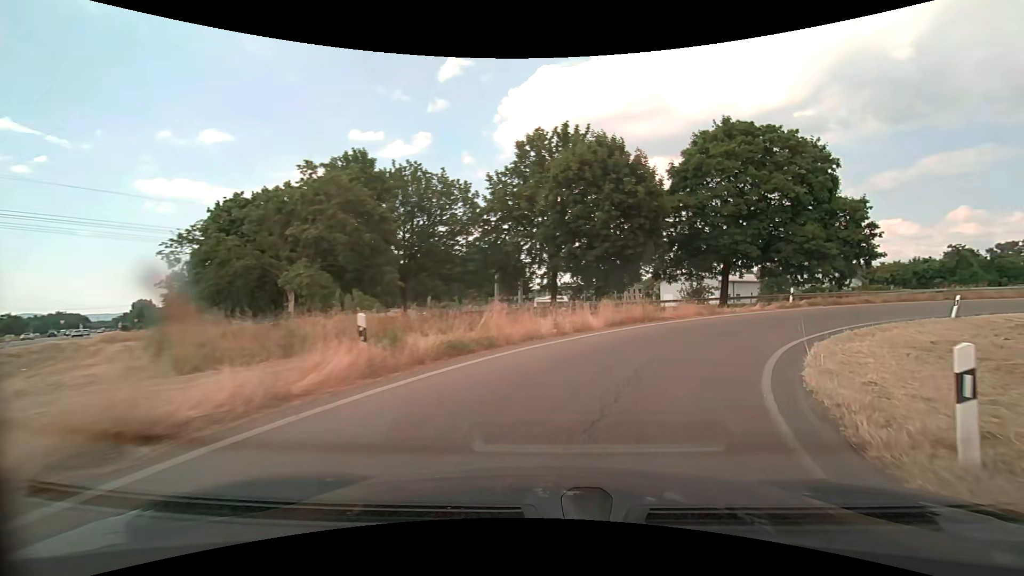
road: trunk_link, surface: asphalt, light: Day
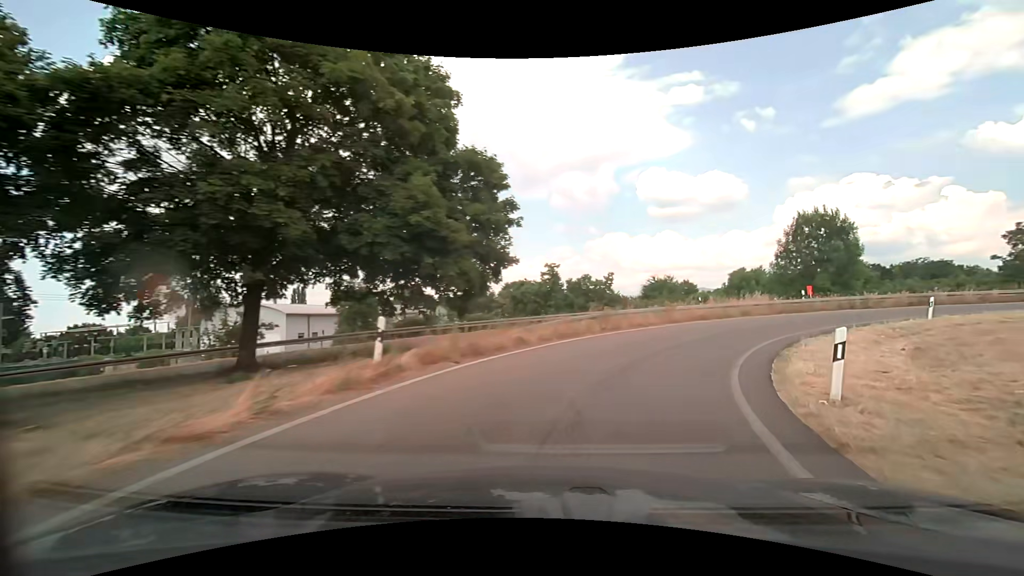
(+8.4, +20.5) m; +44°
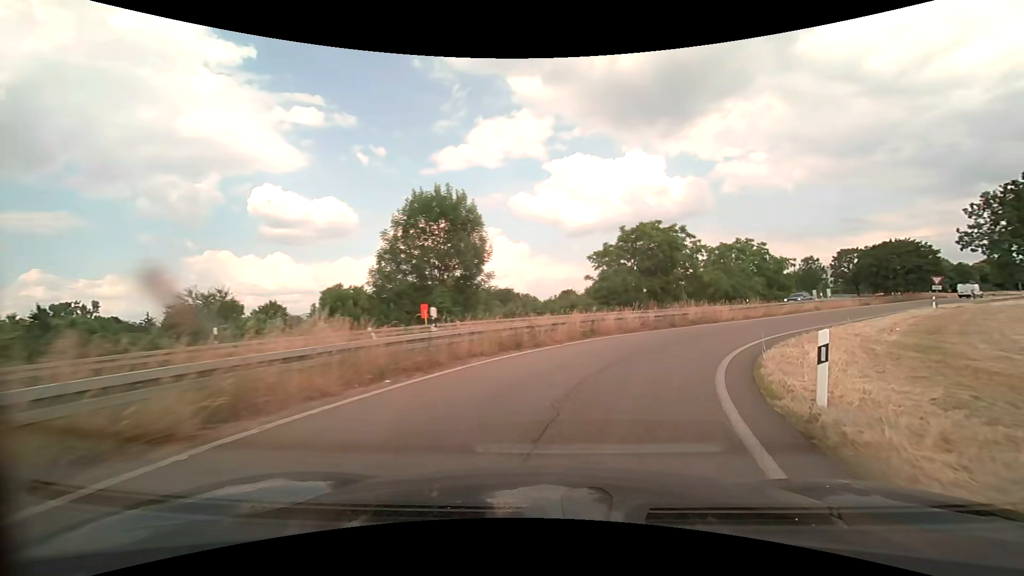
(+8.5, +21.3) m; +43°
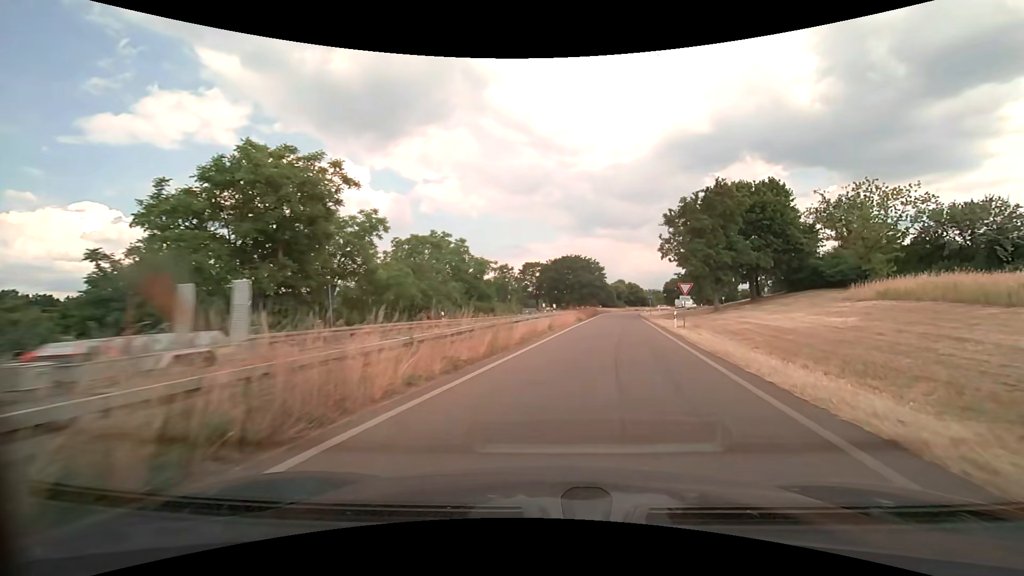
(+7.8, +23.6) m; +34°
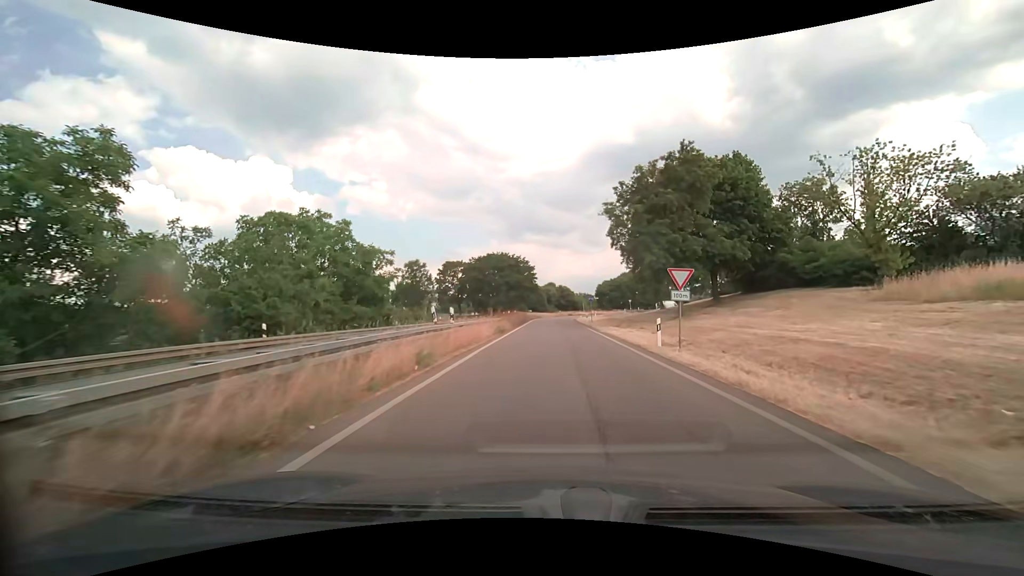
(+1.3, +14.2) m; +8°
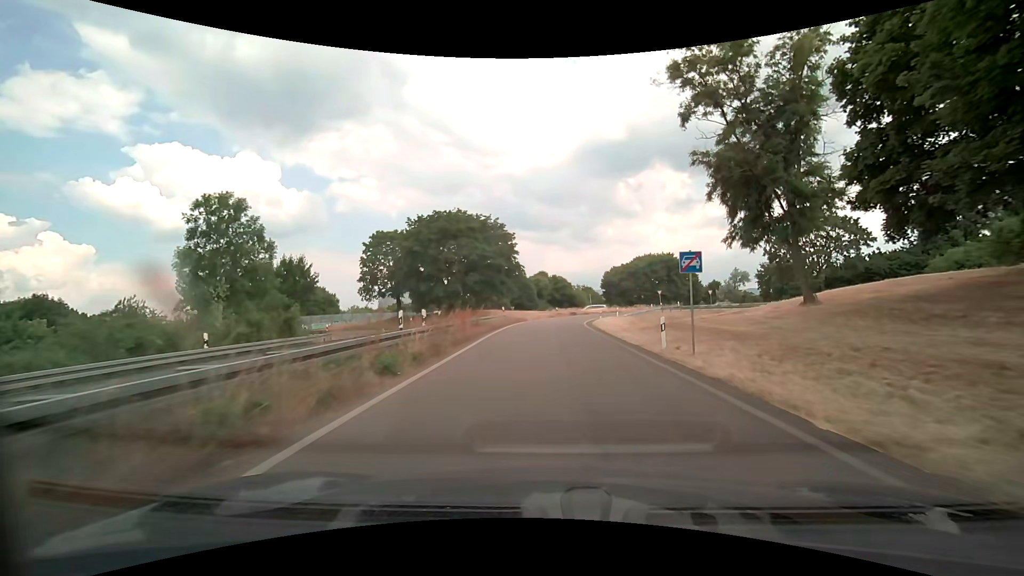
(+0.5, +37.9) m; +1°
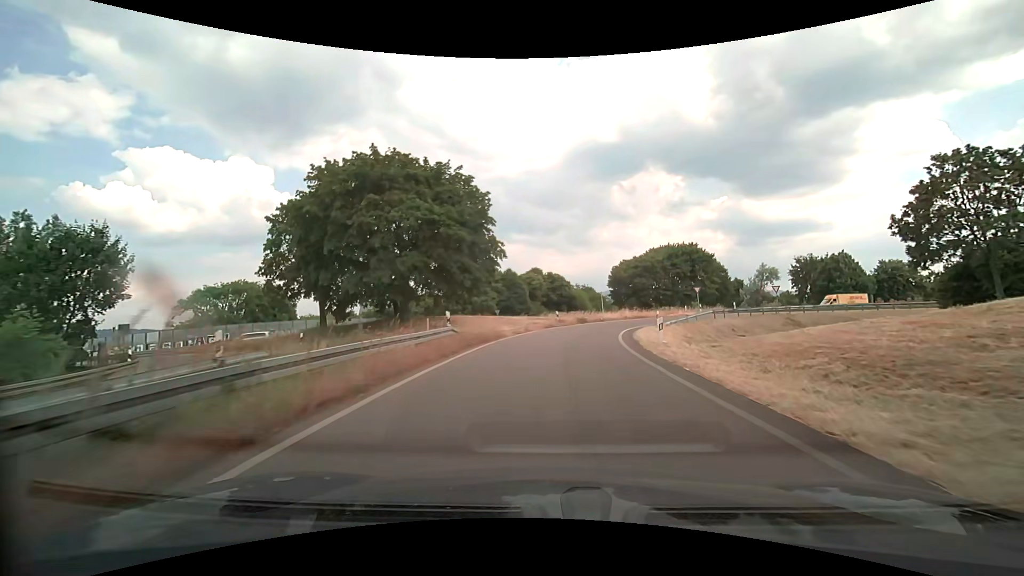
(+0.1, +21.4) m; +1°
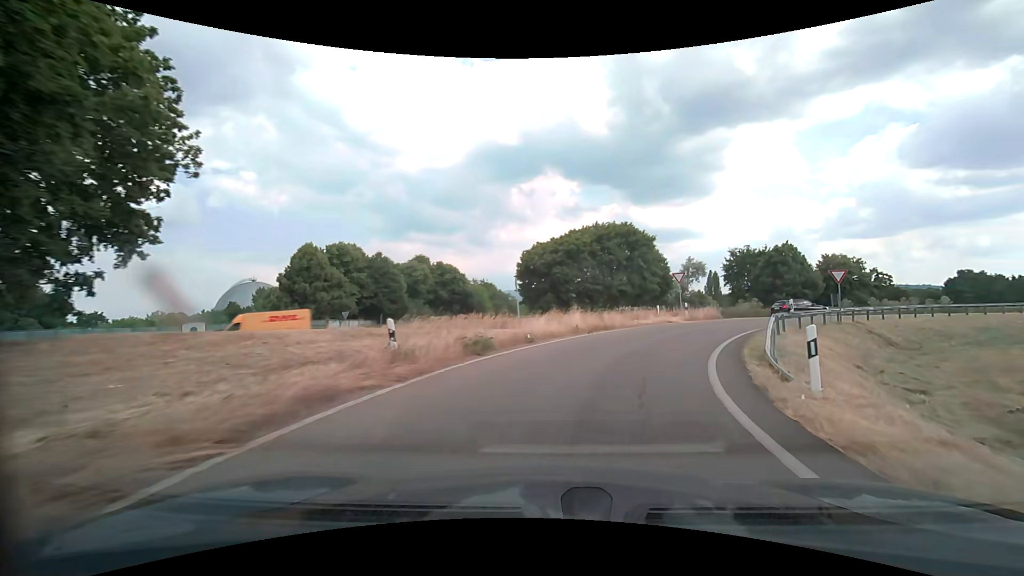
(+1.5, +26.4) m; +11°
(+1, +10) (+5, +19) (+10, +28) (+18, +34) (+26, +39) (+35, +43) (+45, +47) (+54, +51) (+63, +55) (+72, +60) m
